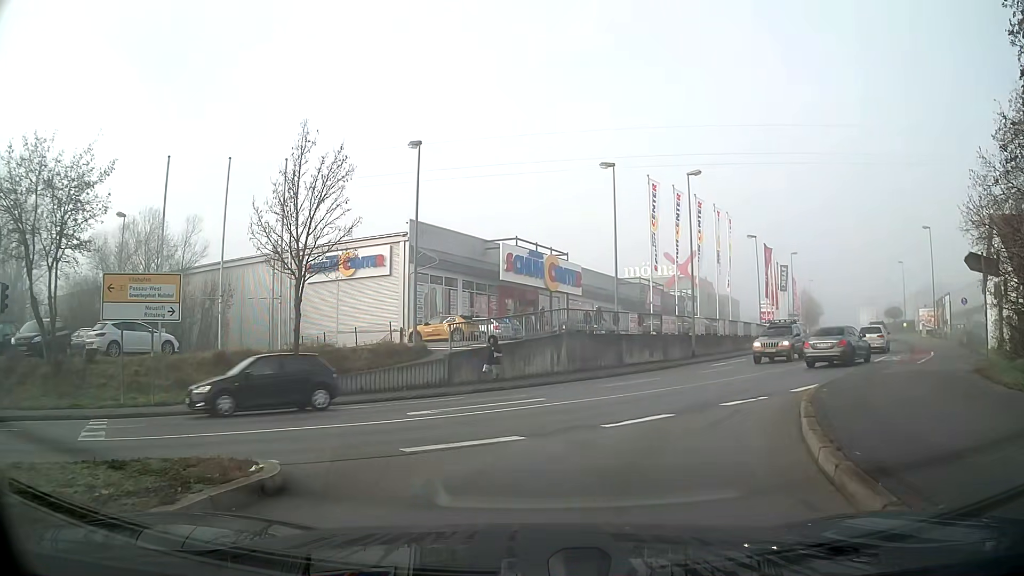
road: primary_link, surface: asphalt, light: Day
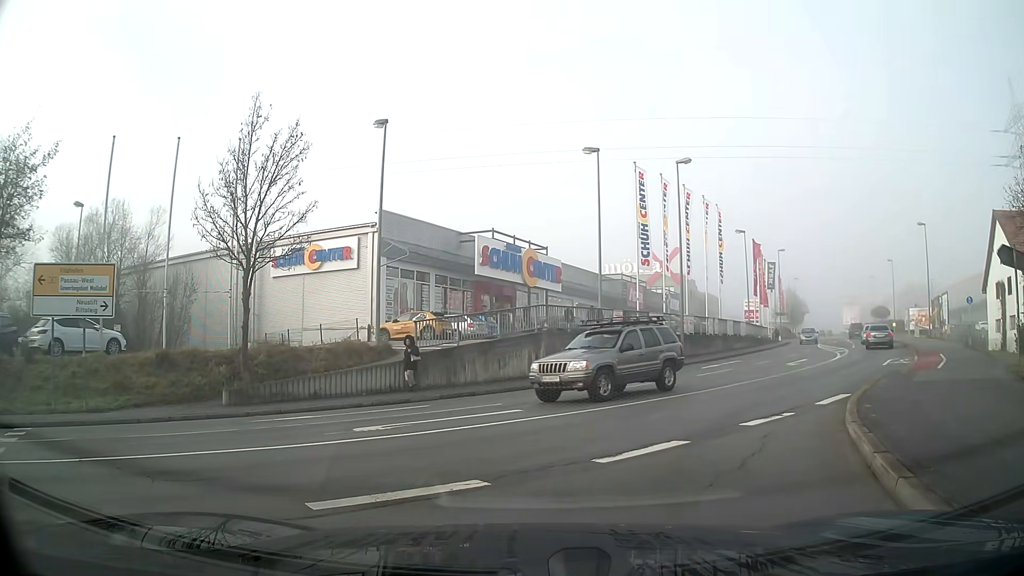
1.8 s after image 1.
(0.0, +2.3) m; +1°
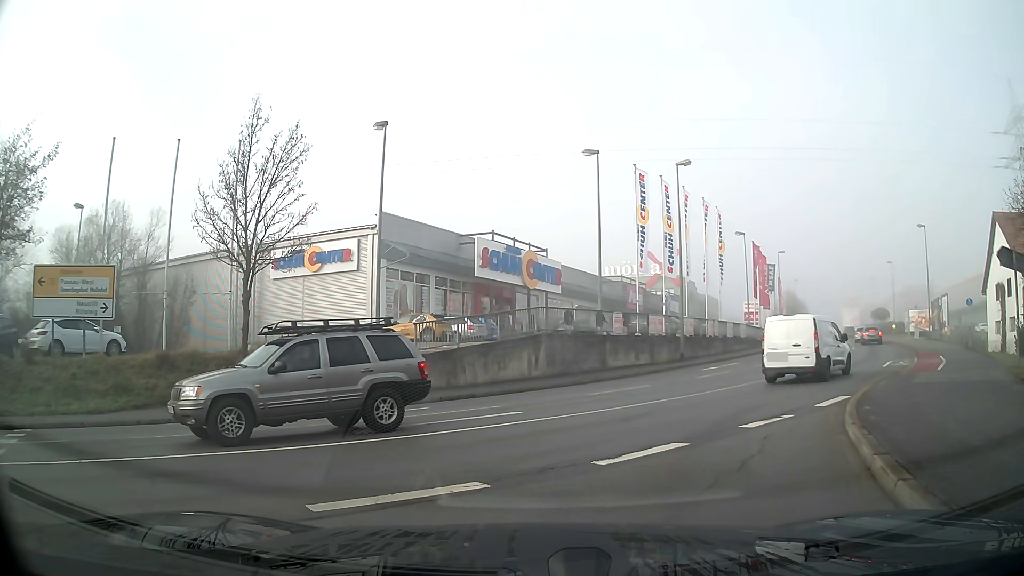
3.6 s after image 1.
(0.0, +0.1) m; 0°
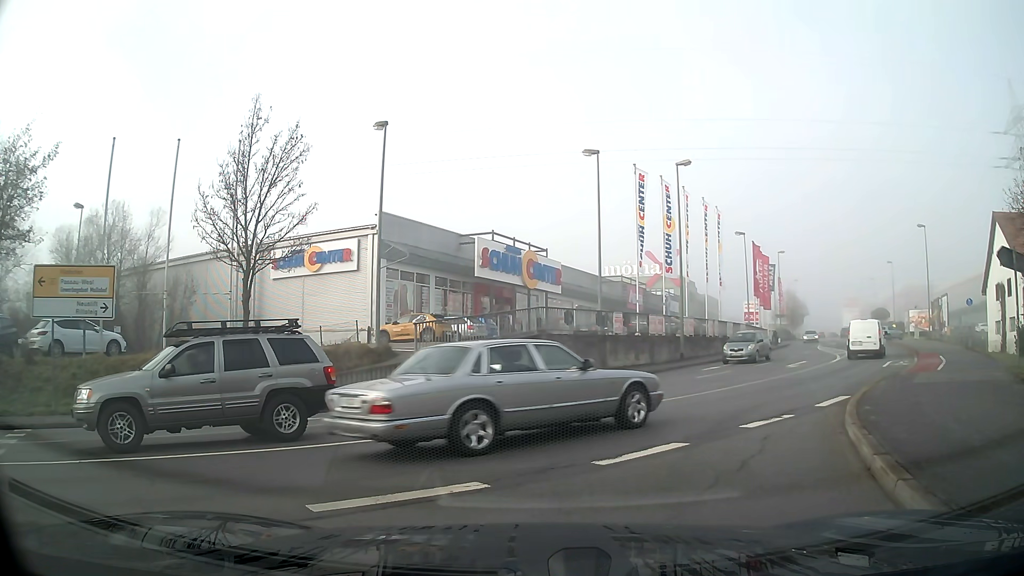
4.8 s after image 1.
(0.0, 0.0) m; 0°
(+2, +10) (+8, +18) (+14, +26) (+19, +35) (+24, +43) (+29, +52) (+33, +61) (+37, +70) (+42, +79) (+46, +88) m
